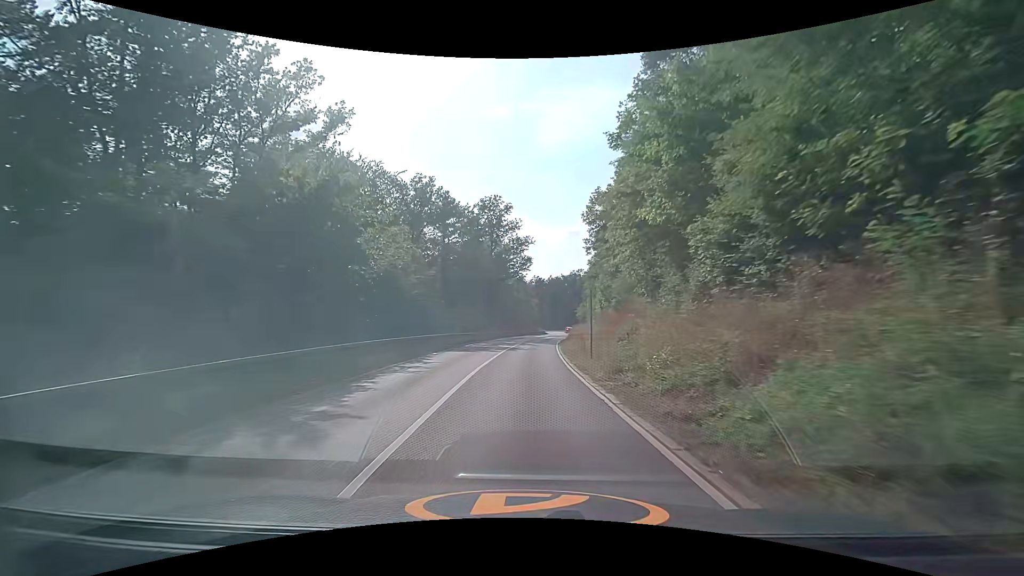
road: secondary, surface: asphalt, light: Day
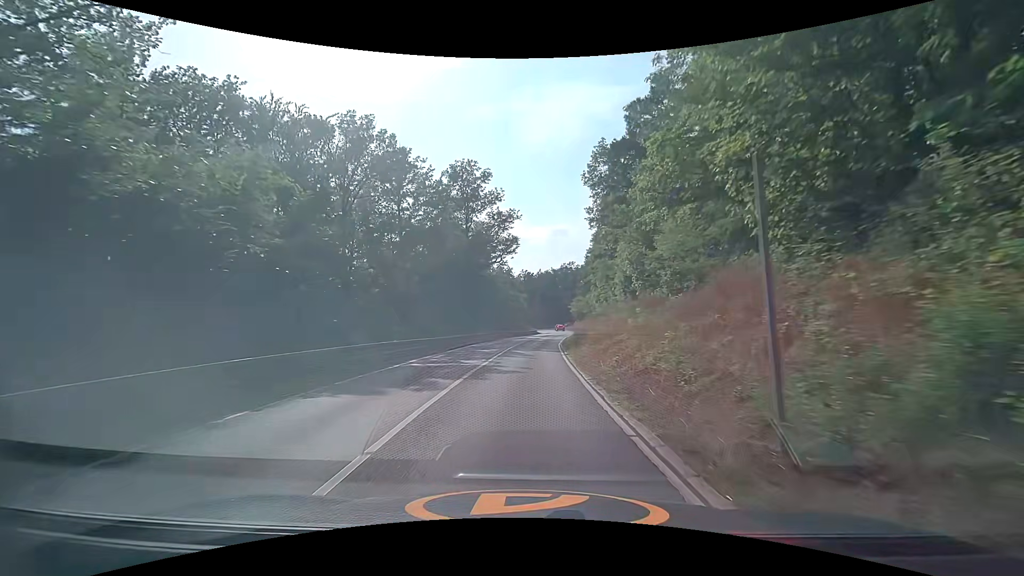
(+0.3, +15.6) m; +2°
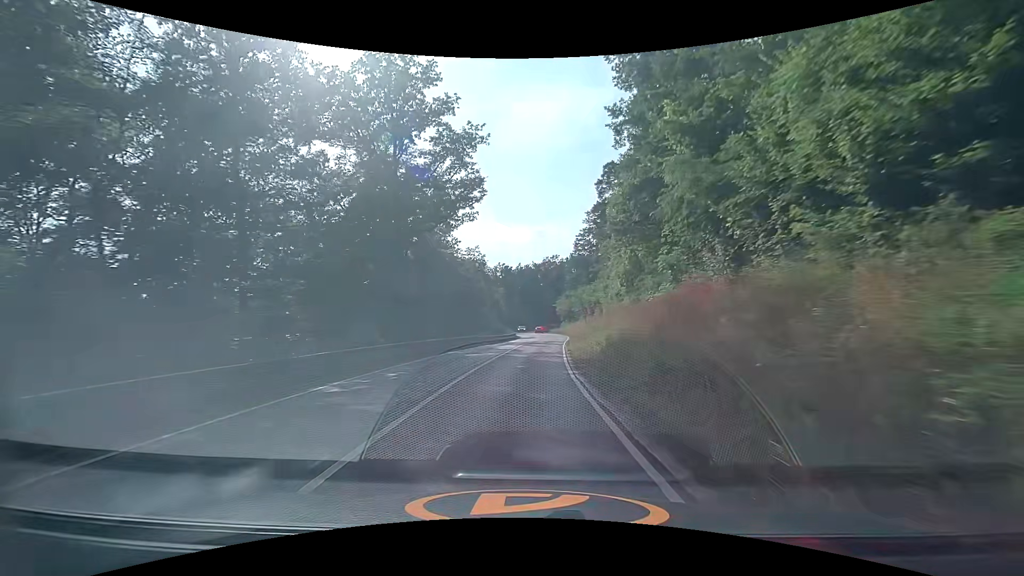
(+0.4, +23.4) m; +2°
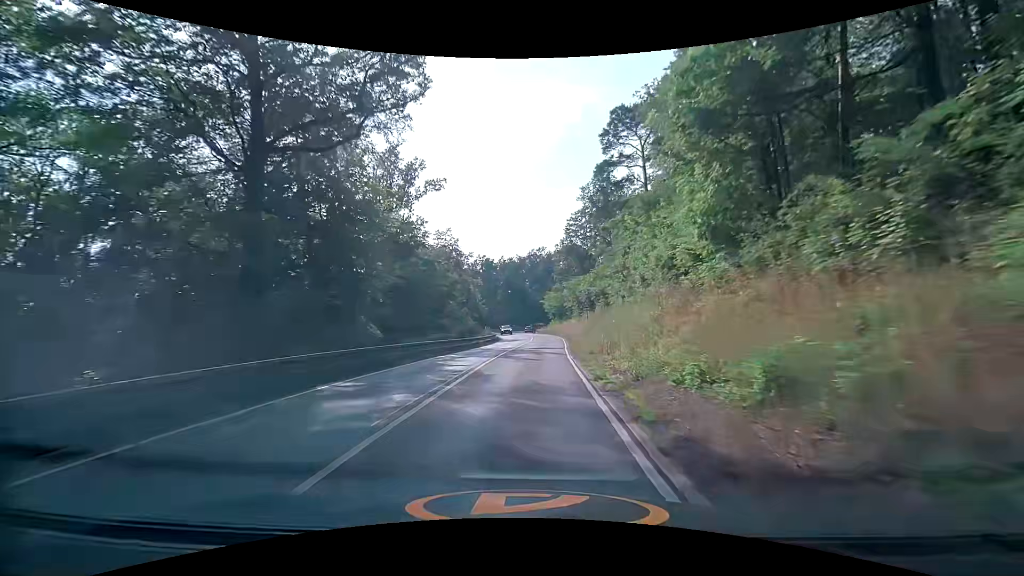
(+0.3, +15.6) m; +2°
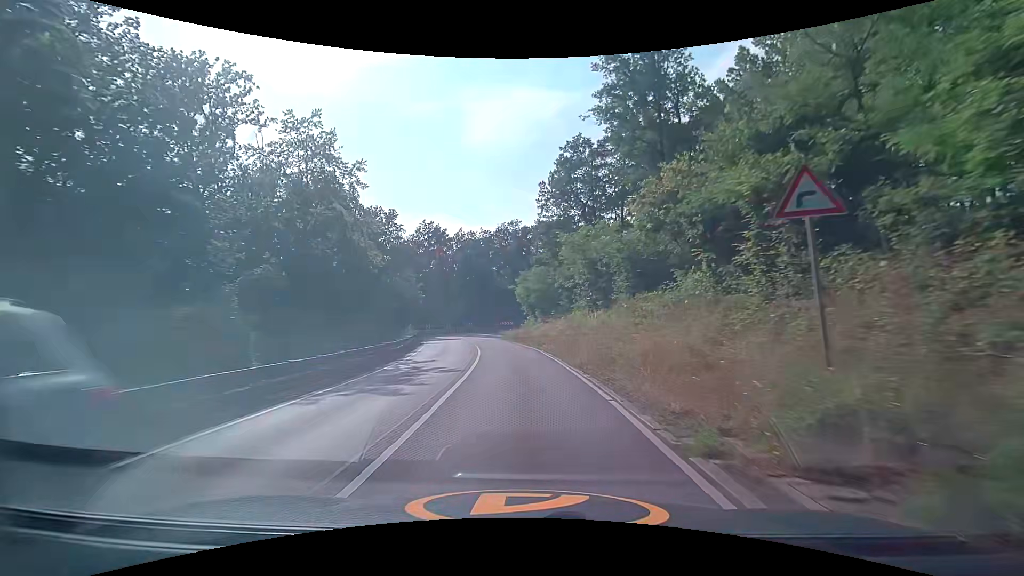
(+1.2, +38.8) m; +3°
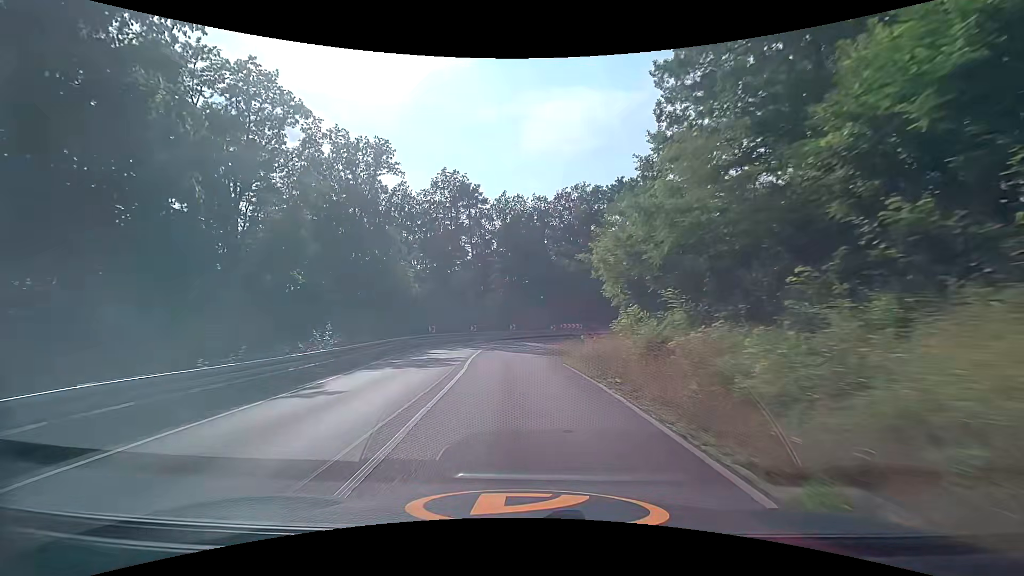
(-1.4, +31.1) m; -7°
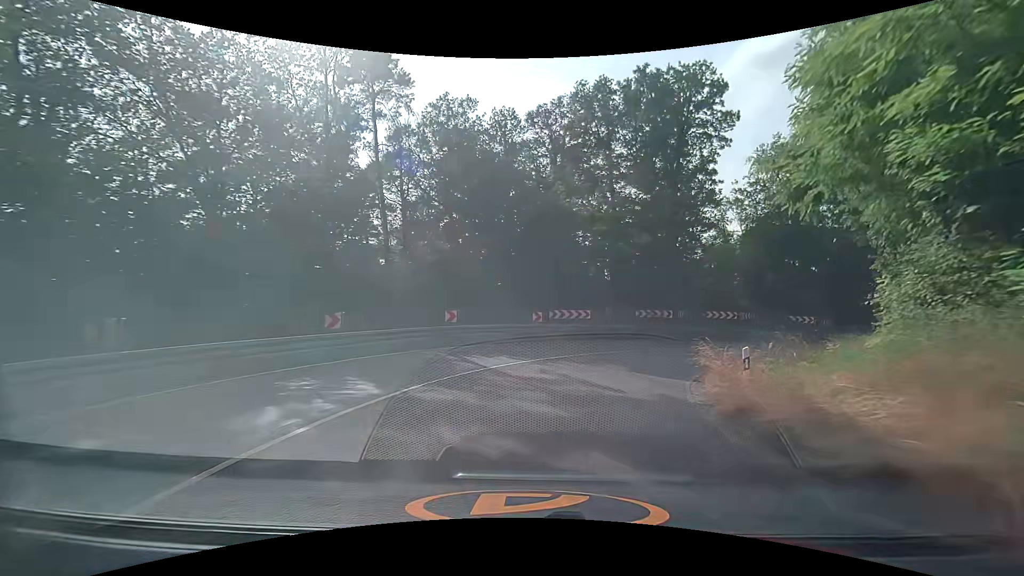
(-0.4, +28.7) m; +4°
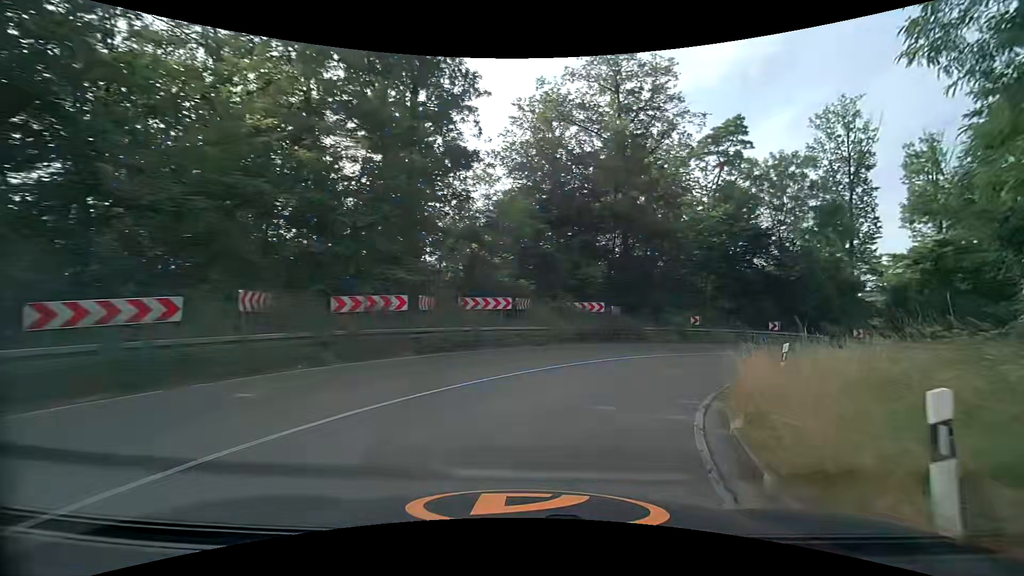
(+4.5, +17.9) m; +30°
(+2, +10) (+7, +18) (+14, +25) (+24, +28) (+34, +27) (+44, +25) (+53, +23) (+63, +20) (+73, +18) (+82, +16) m
